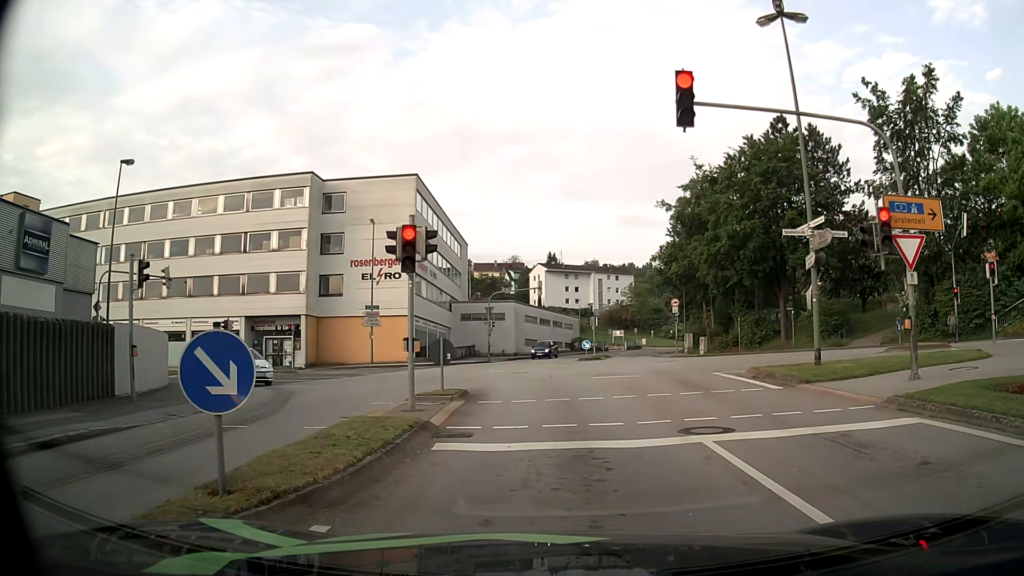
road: tertiary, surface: asphalt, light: Day
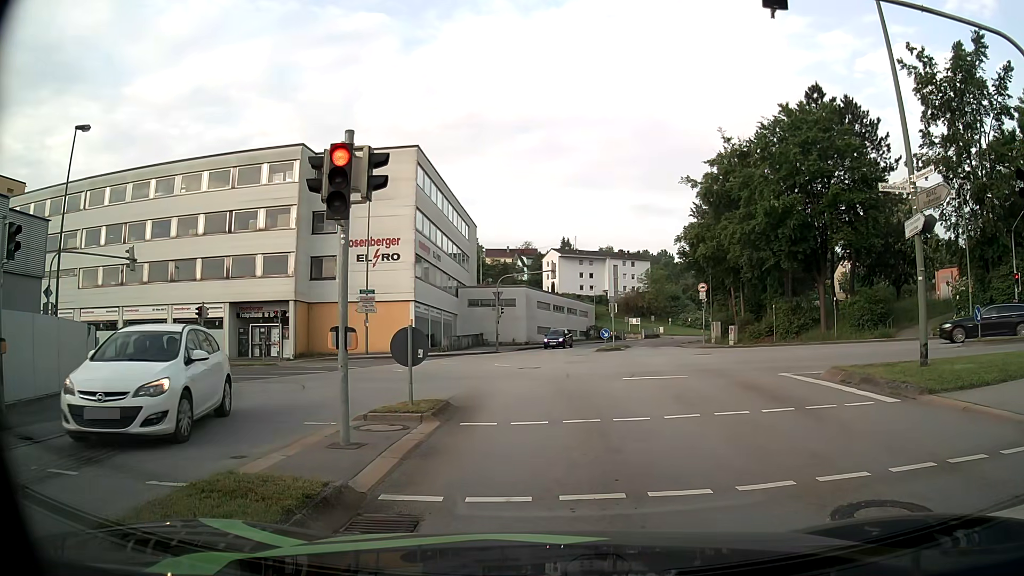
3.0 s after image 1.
(0.0, +4.6) m; -1°
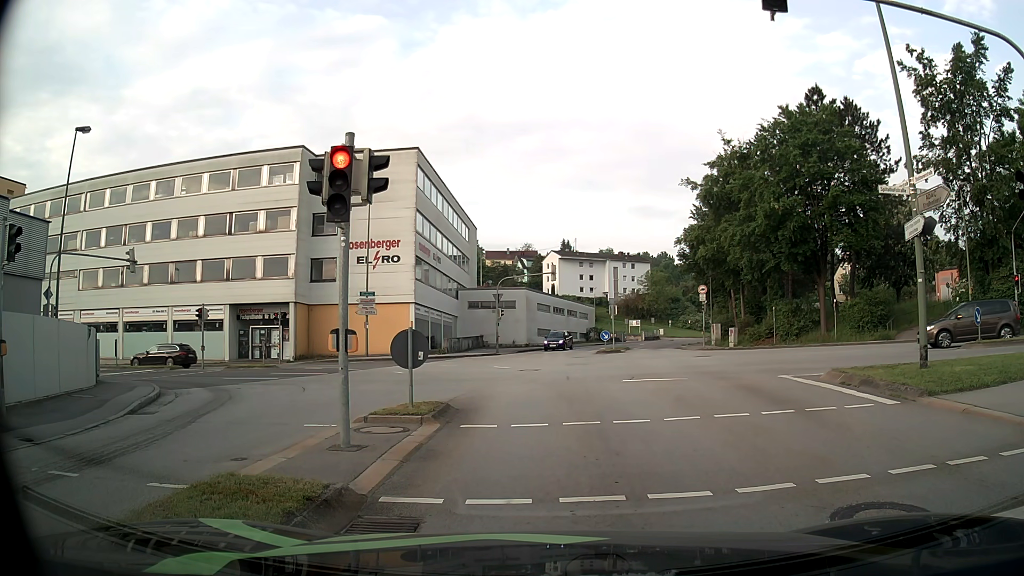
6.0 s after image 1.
(0.0, +0.1) m; 0°
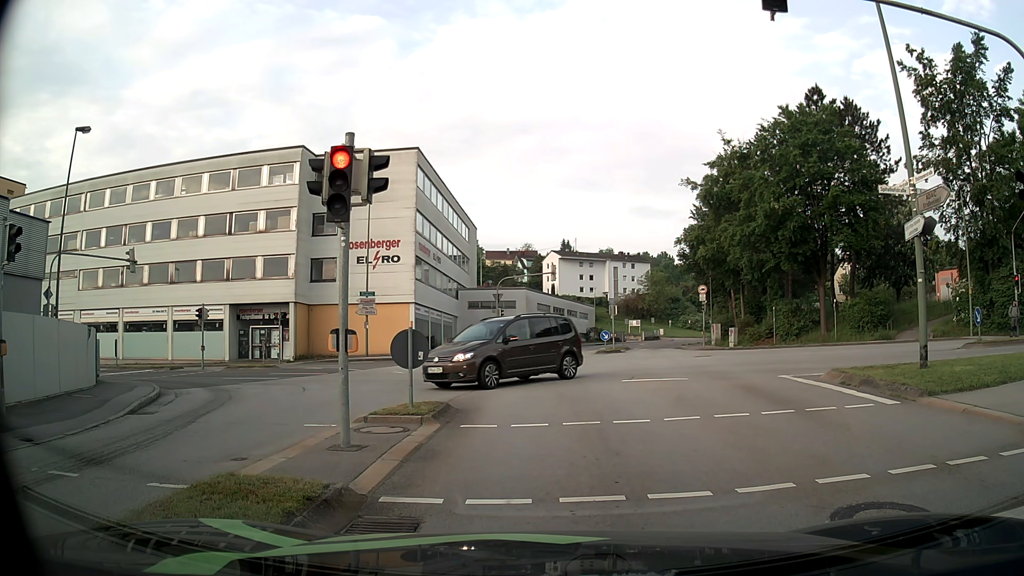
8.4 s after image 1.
(0.0, 0.0) m; 0°
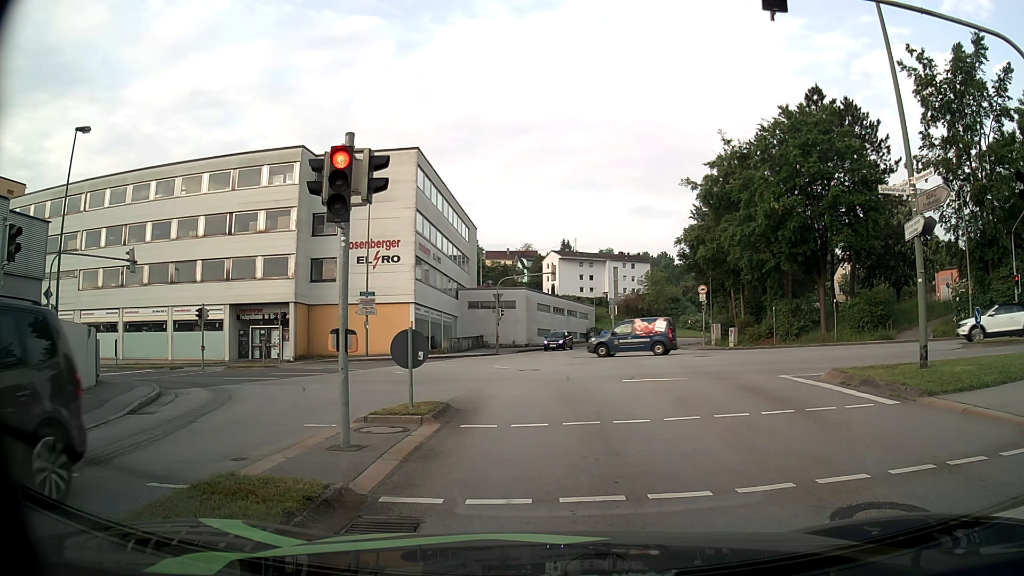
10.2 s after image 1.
(0.0, 0.0) m; 0°
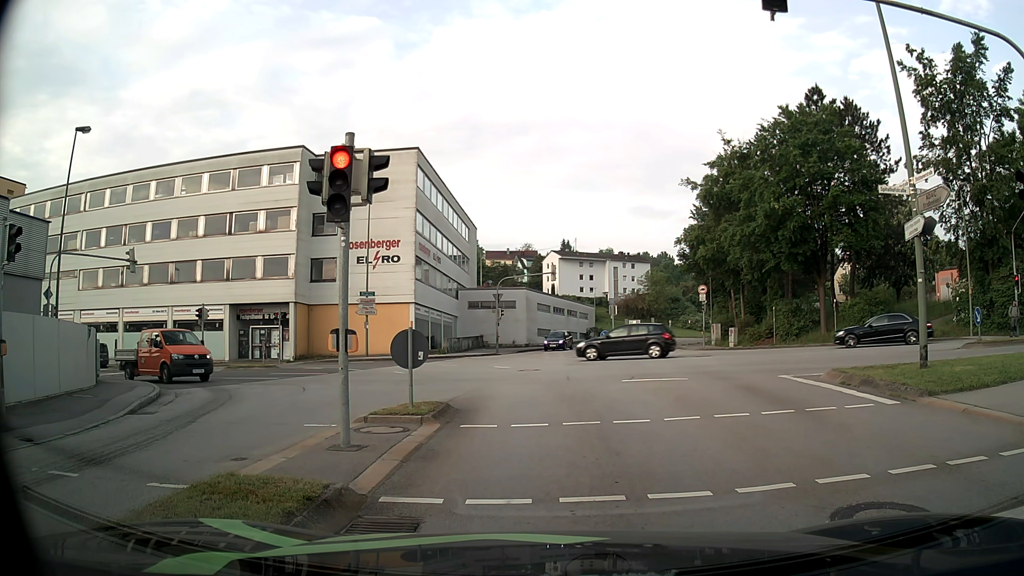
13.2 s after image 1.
(0.0, 0.0) m; 0°
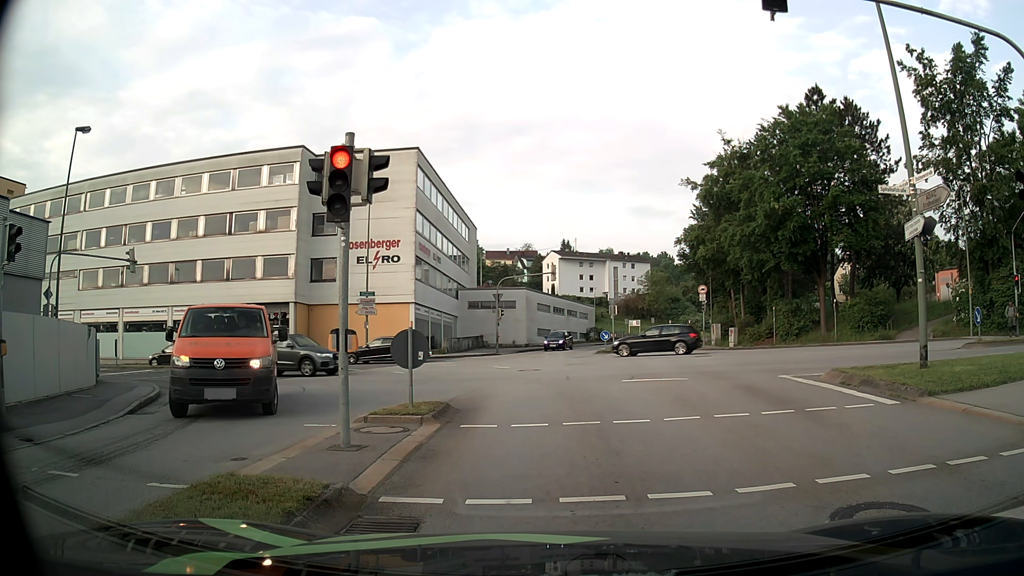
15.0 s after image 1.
(0.0, 0.0) m; 0°
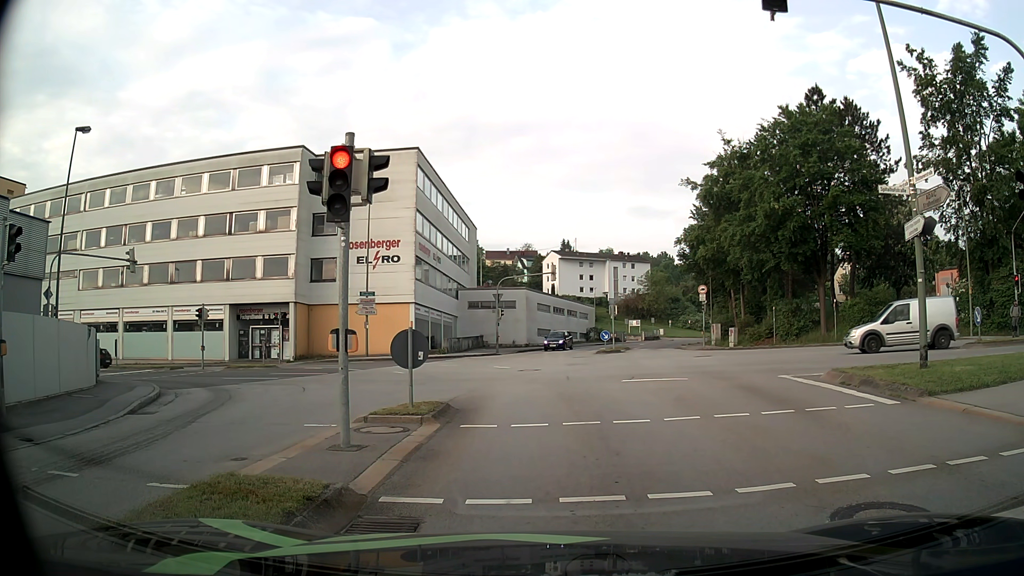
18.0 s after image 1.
(0.0, 0.0) m; 0°
(0, +10) (0, +20) (-2, +30) (-8, +37) (-18, +39) (-28, +40) (-38, +40) (-48, +40) (-58, +41) (-68, +41) m
